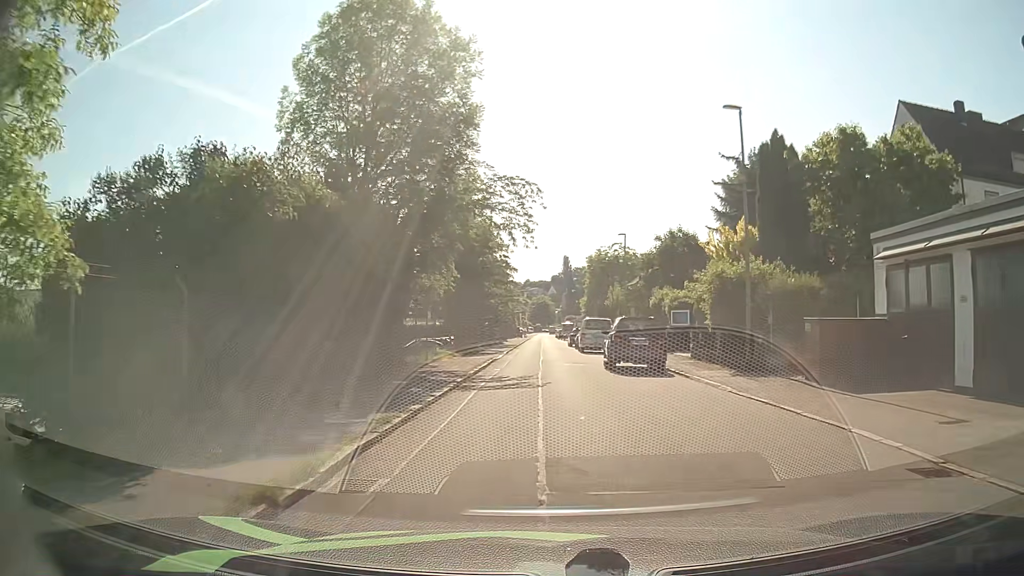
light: Day
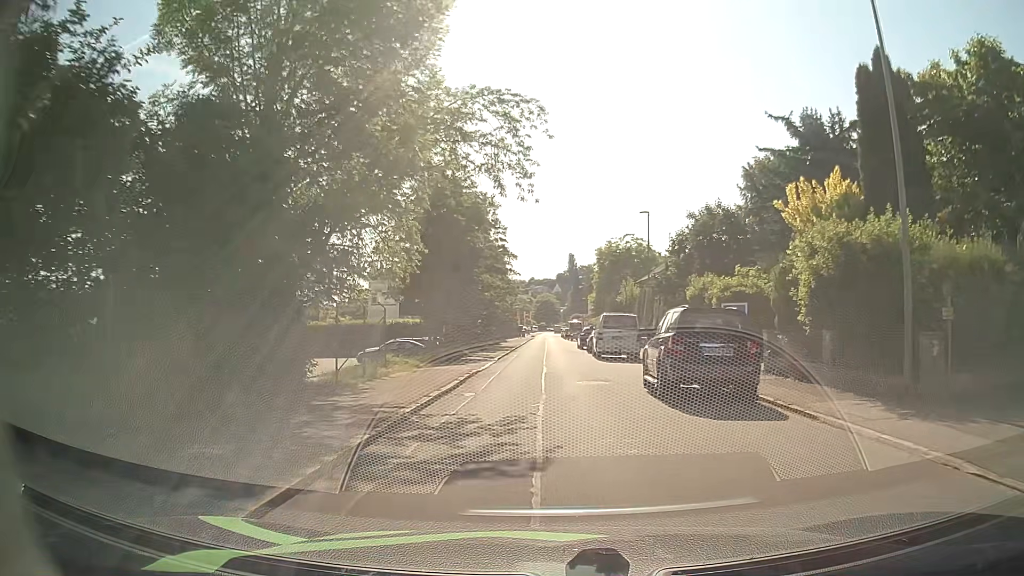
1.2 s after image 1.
(-0.1, +9.3) m; 0°
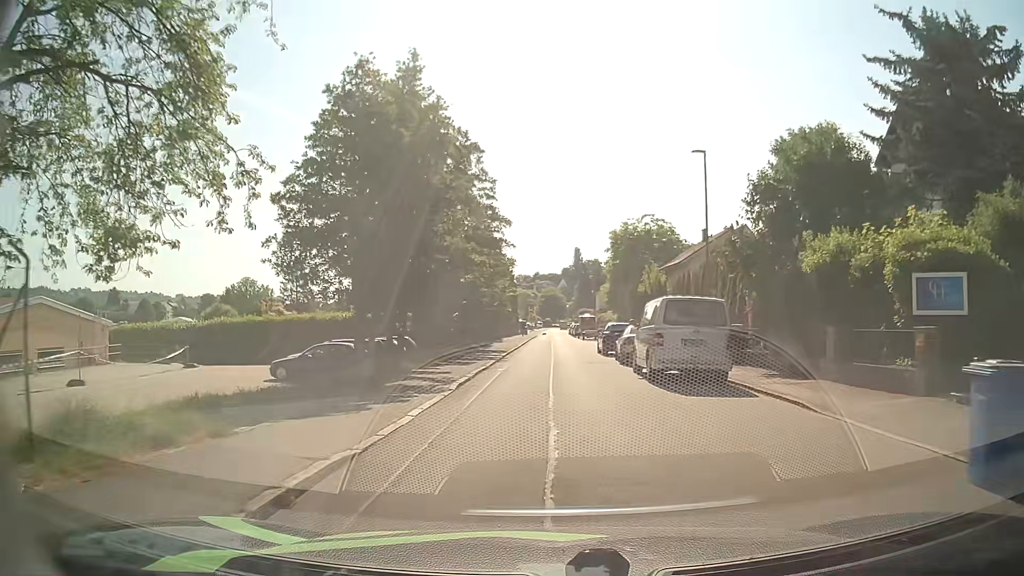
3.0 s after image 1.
(-0.1, +13.6) m; -2°
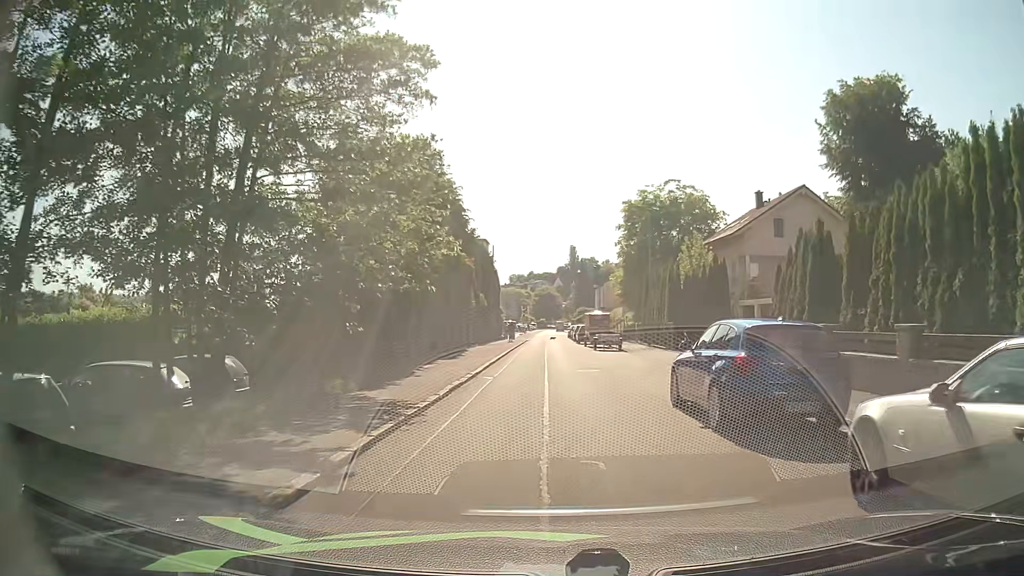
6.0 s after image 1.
(+0.5, +20.3) m; +1°
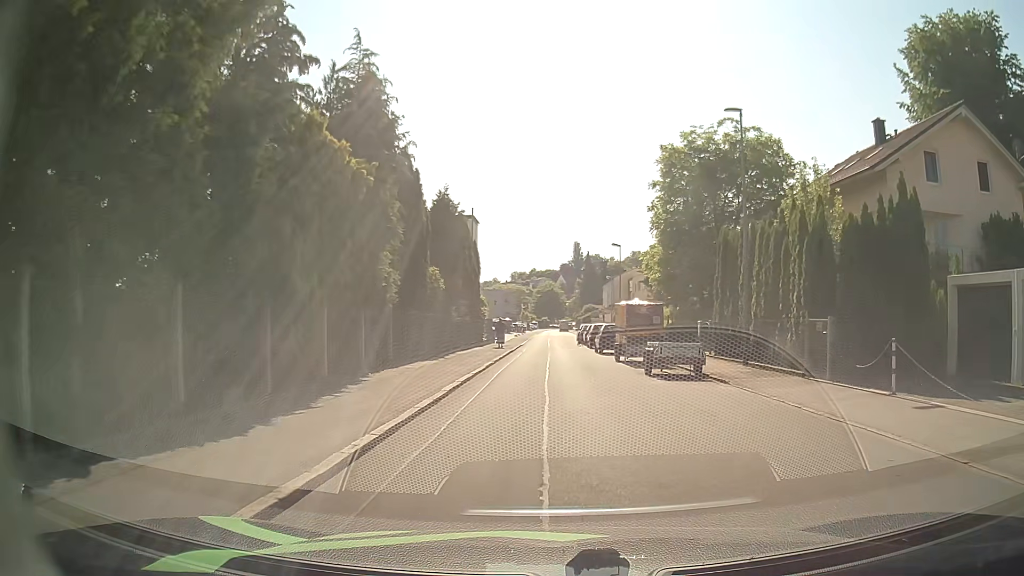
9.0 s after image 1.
(0.0, +19.2) m; 0°
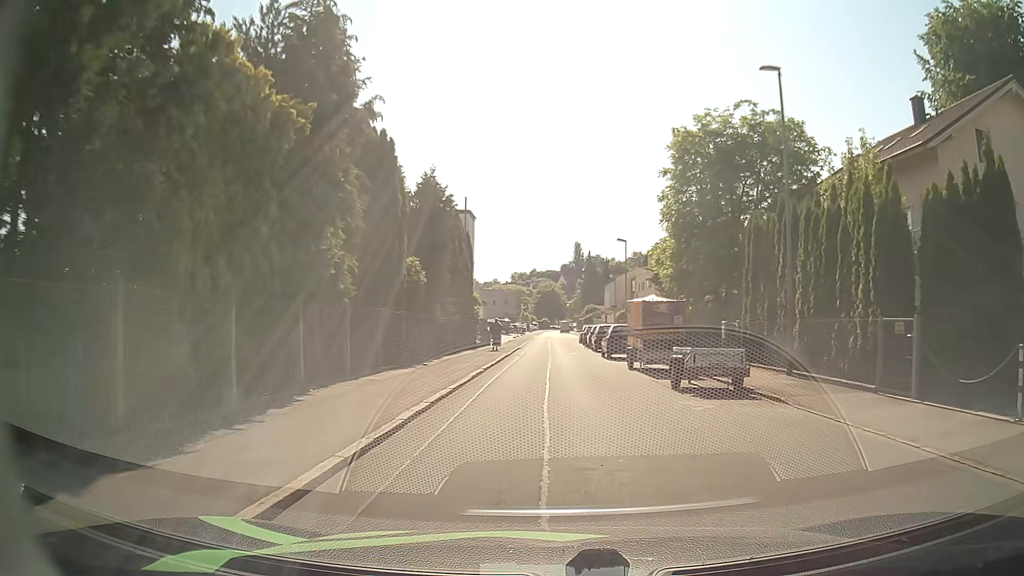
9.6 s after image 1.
(0.0, +3.9) m; -1°
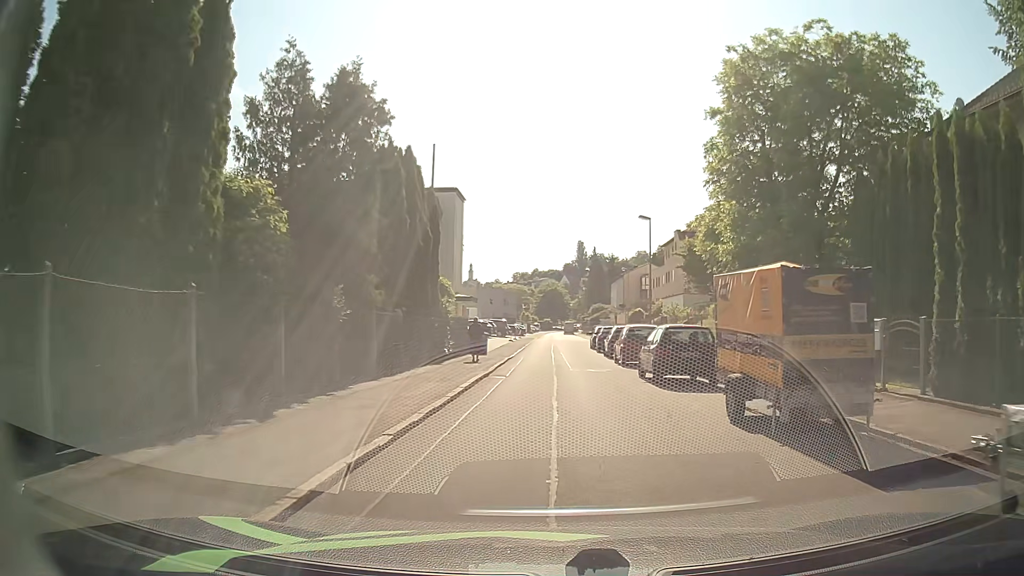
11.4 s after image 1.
(0.0, +11.9) m; 0°
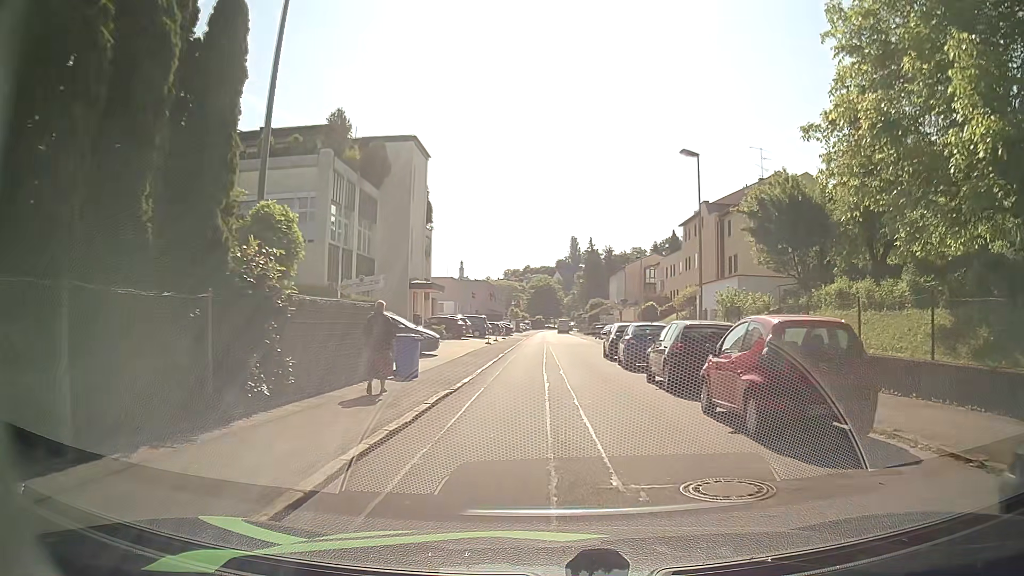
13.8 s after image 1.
(0.0, +15.9) m; 0°
(0, +10) (0, +20) (0, +30) (0, +40) (0, +50) (+1, +60) (+2, +70) (+2, +80) (+1, +90) (0, +100) m
